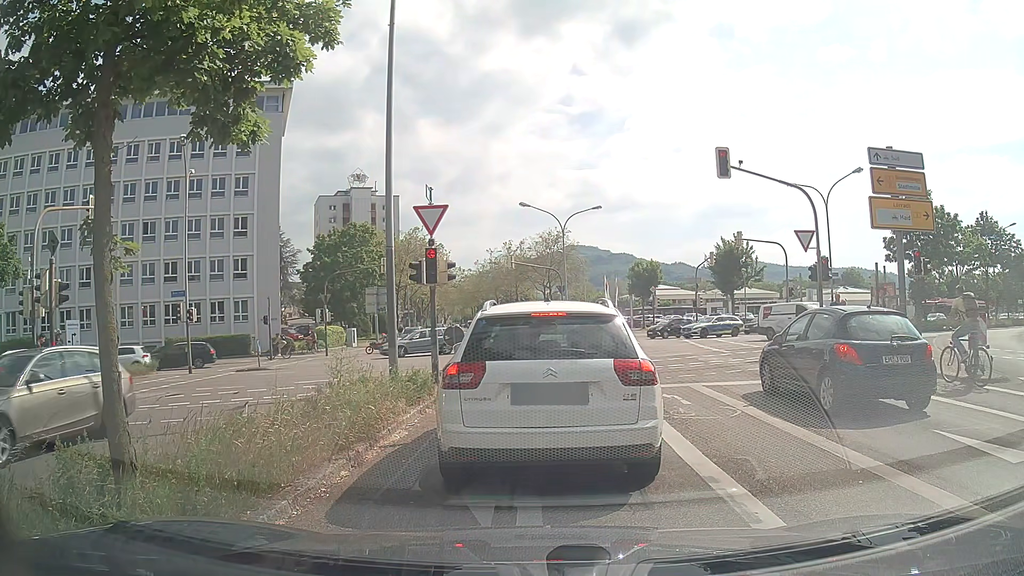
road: secondary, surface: asphalt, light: Day
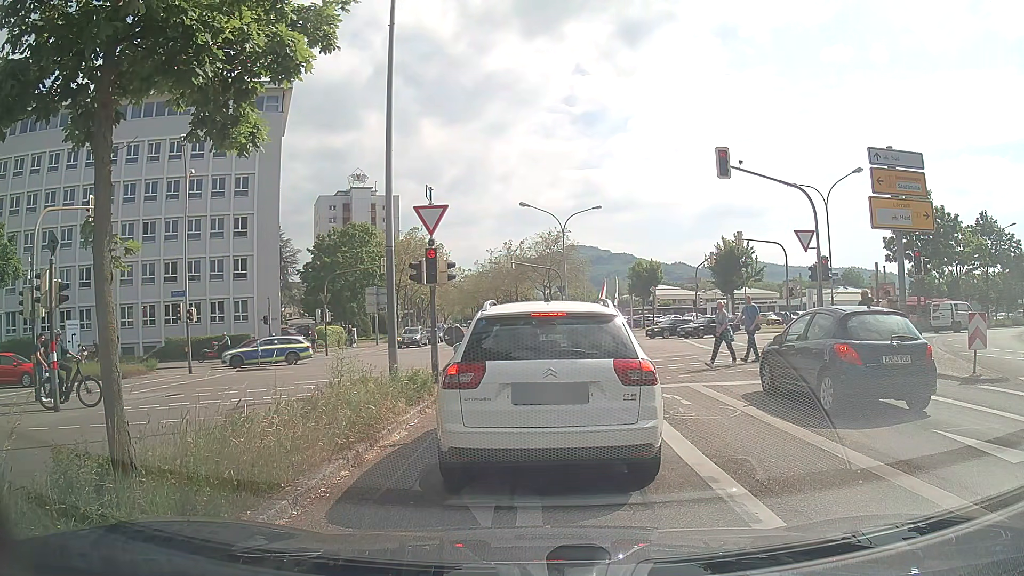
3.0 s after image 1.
(0.0, 0.0) m; 0°
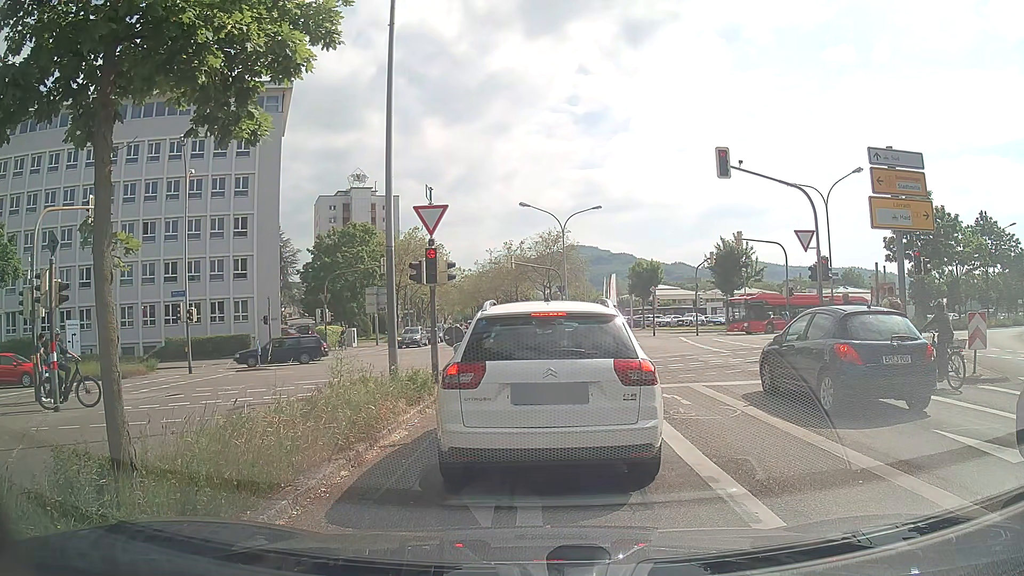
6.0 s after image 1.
(0.0, 0.0) m; 0°
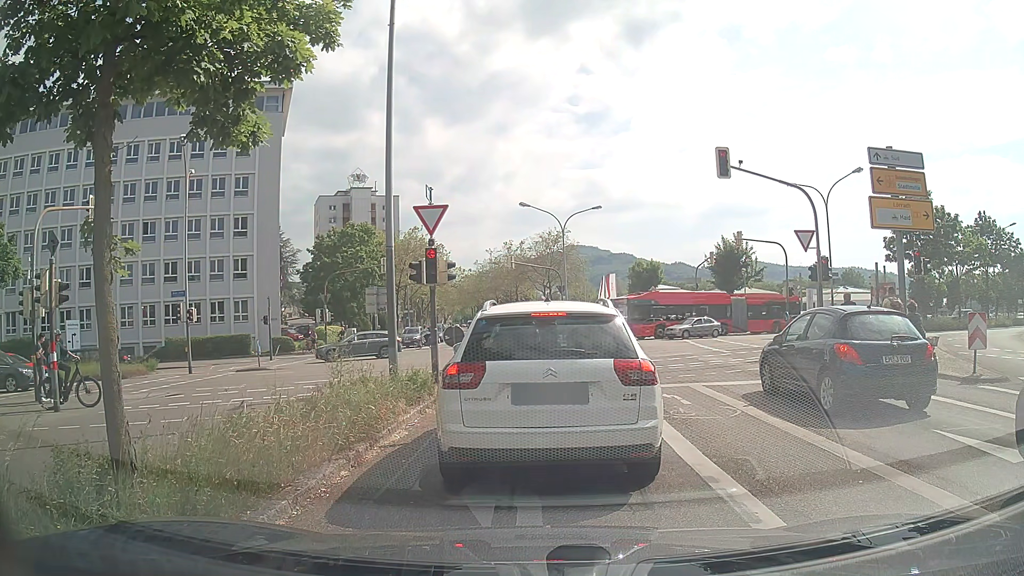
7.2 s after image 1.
(0.0, 0.0) m; 0°
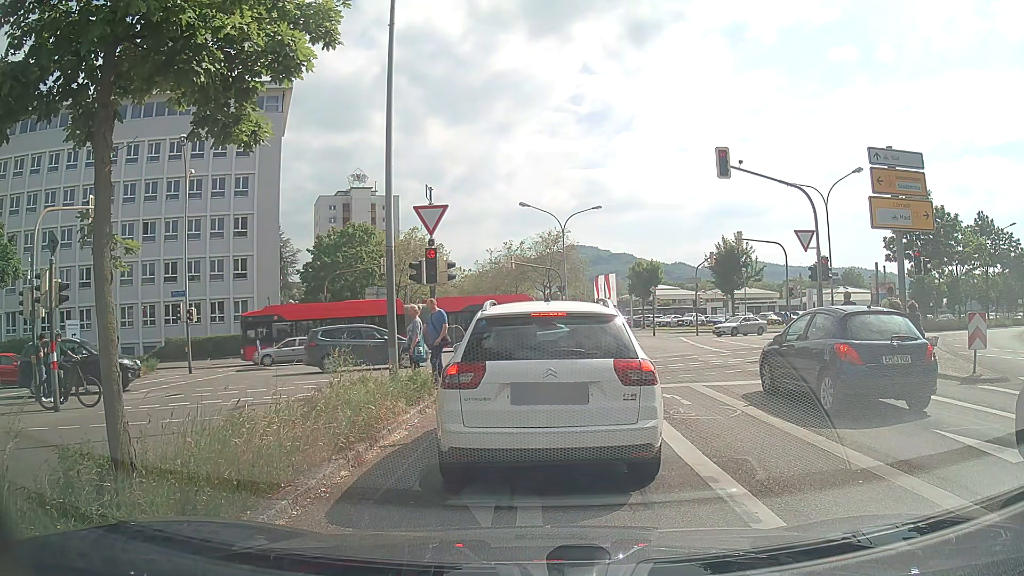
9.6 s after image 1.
(0.0, 0.0) m; 0°
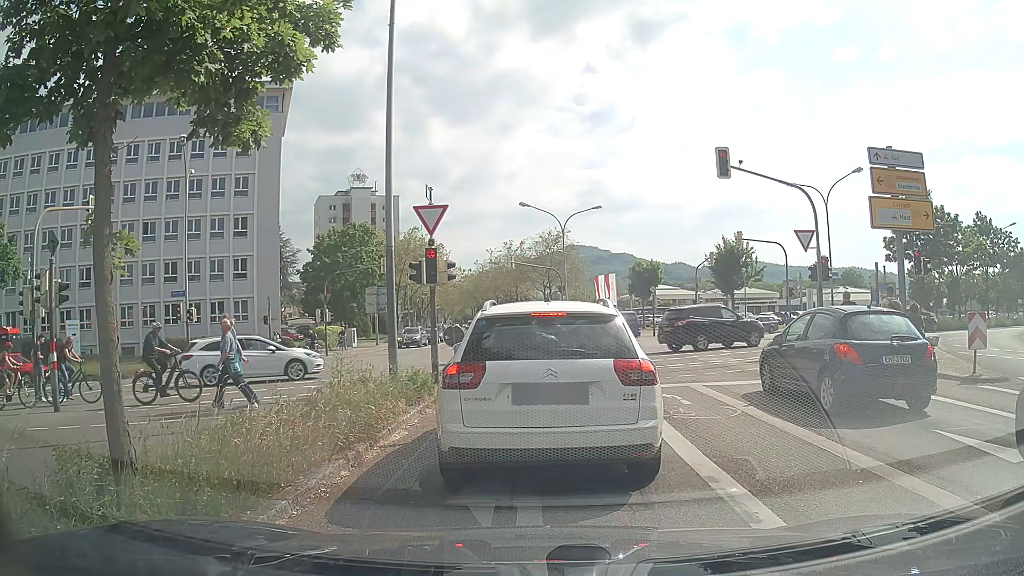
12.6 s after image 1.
(0.0, 0.0) m; 0°
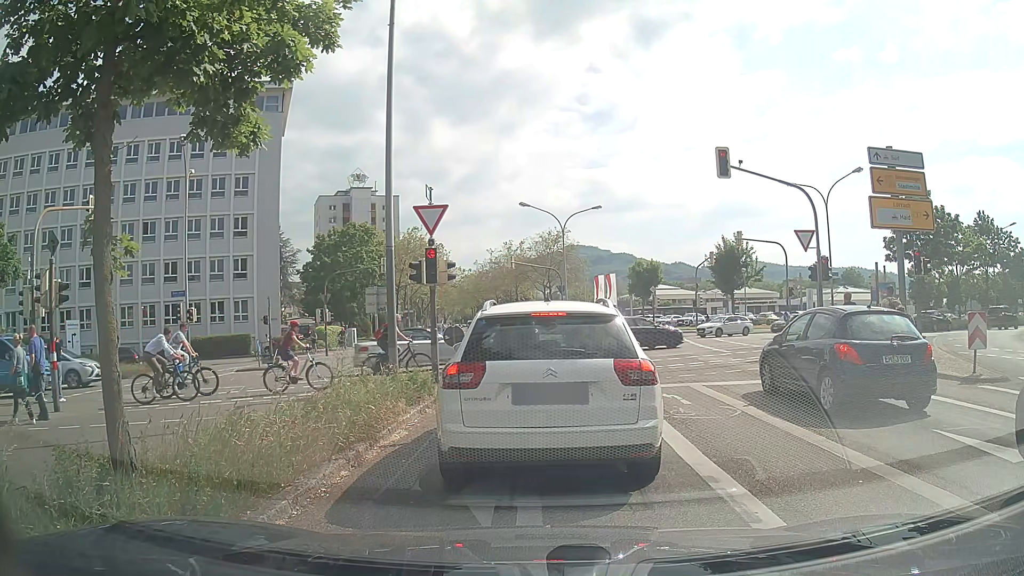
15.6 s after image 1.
(0.0, 0.0) m; 0°
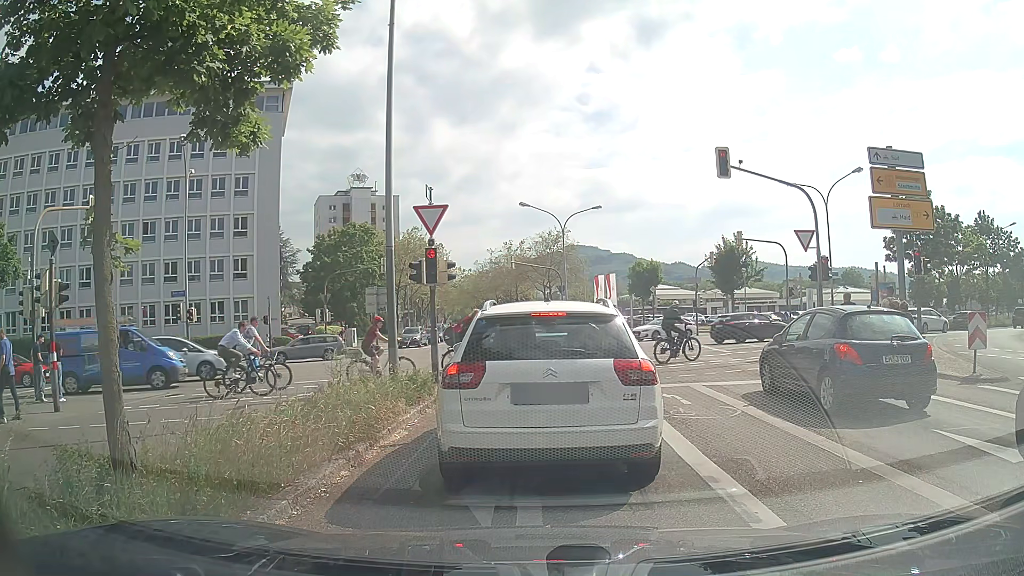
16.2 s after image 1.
(0.0, 0.0) m; 0°
